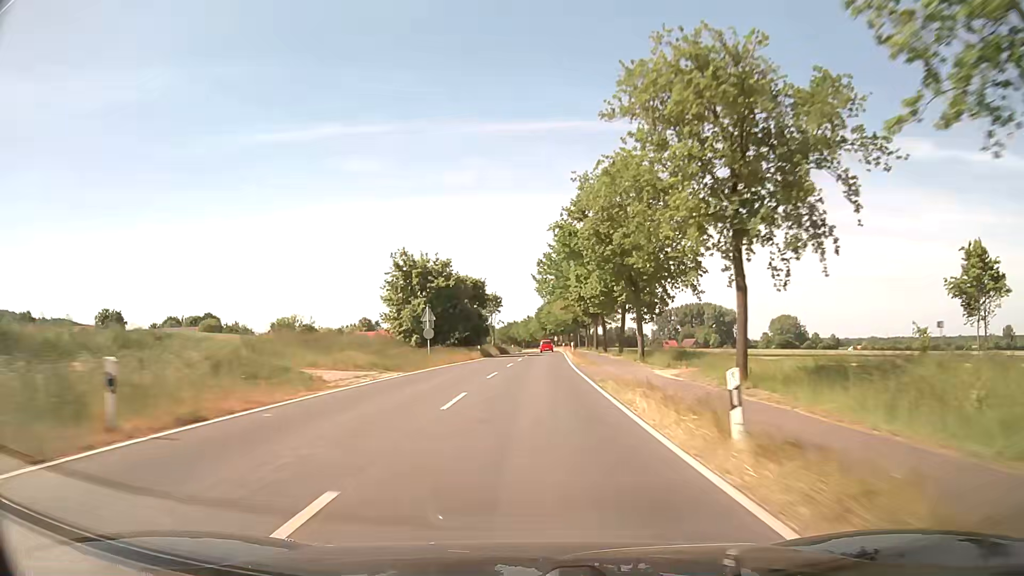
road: secondary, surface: asphalt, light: Day
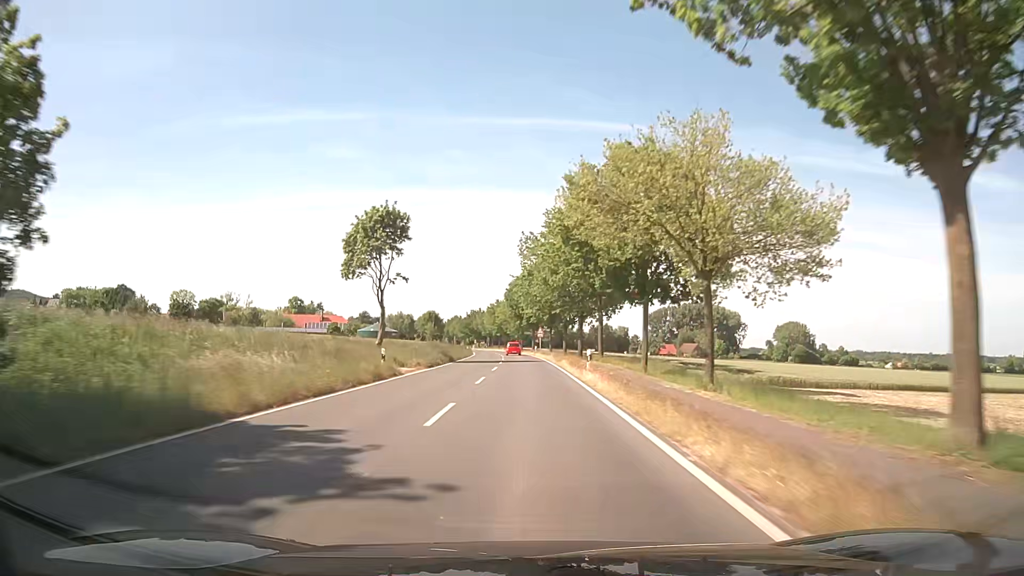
(+2.8, +79.4) m; +3°
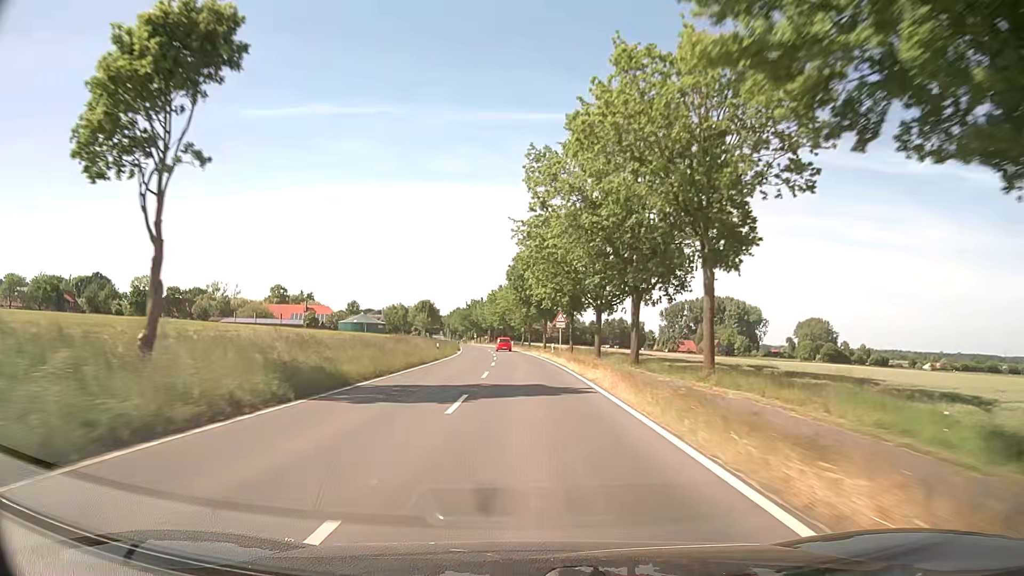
(-0.2, +31.8) m; -1°
(0, +10) (0, +20) (0, +30) (-1, +40) (-1, +50) (-2, +60) (-2, +70) (-3, +80) (-4, +90) (-5, +100) m
